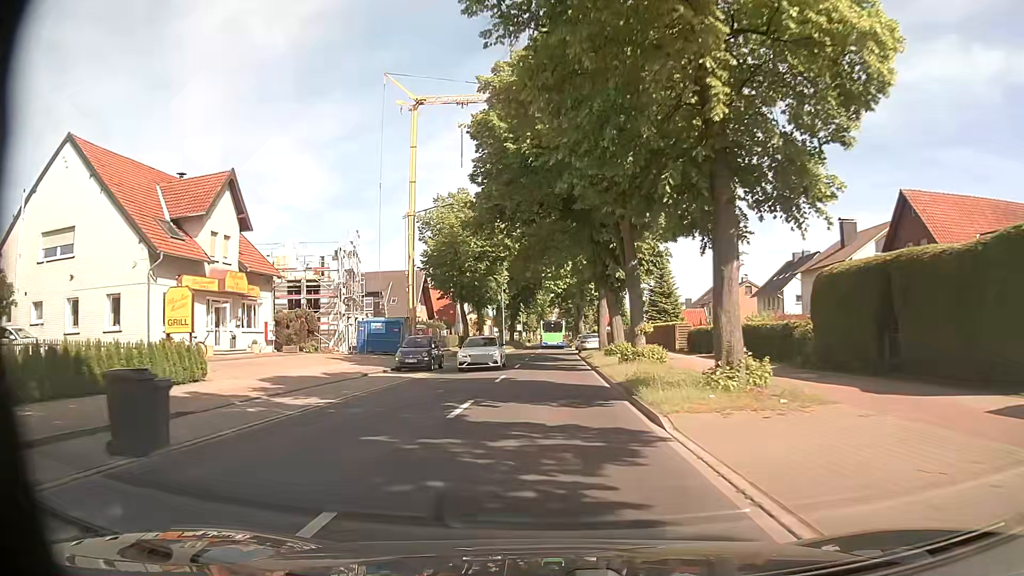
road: secondary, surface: asphalt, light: Day
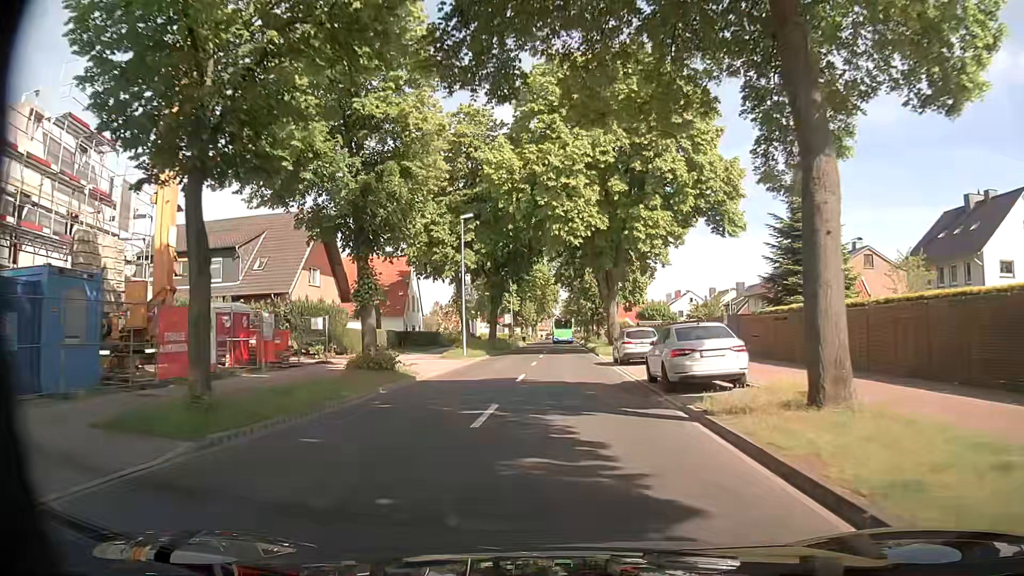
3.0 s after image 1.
(-0.4, +37.2) m; -1°
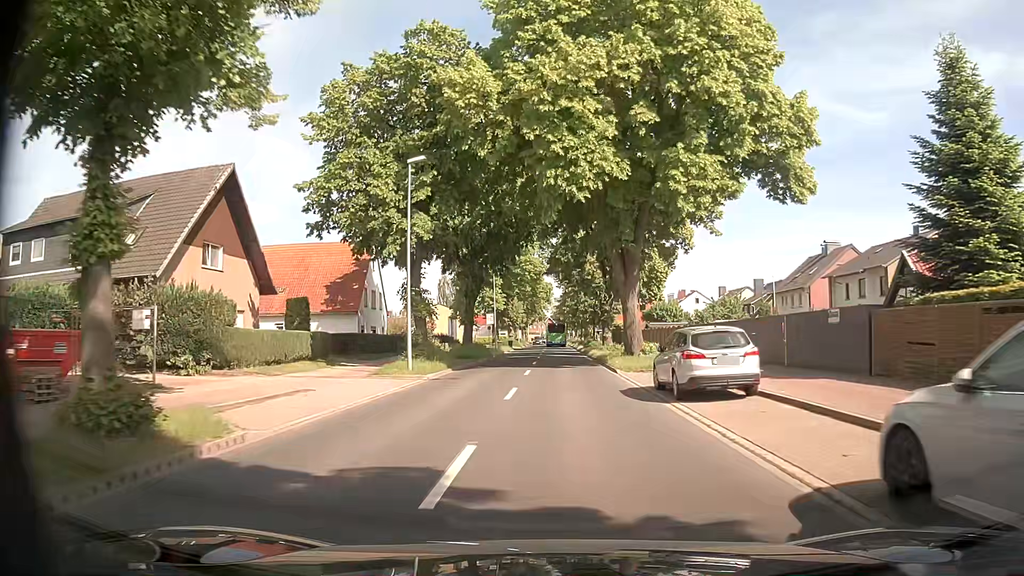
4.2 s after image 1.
(+0.2, +13.4) m; +2°
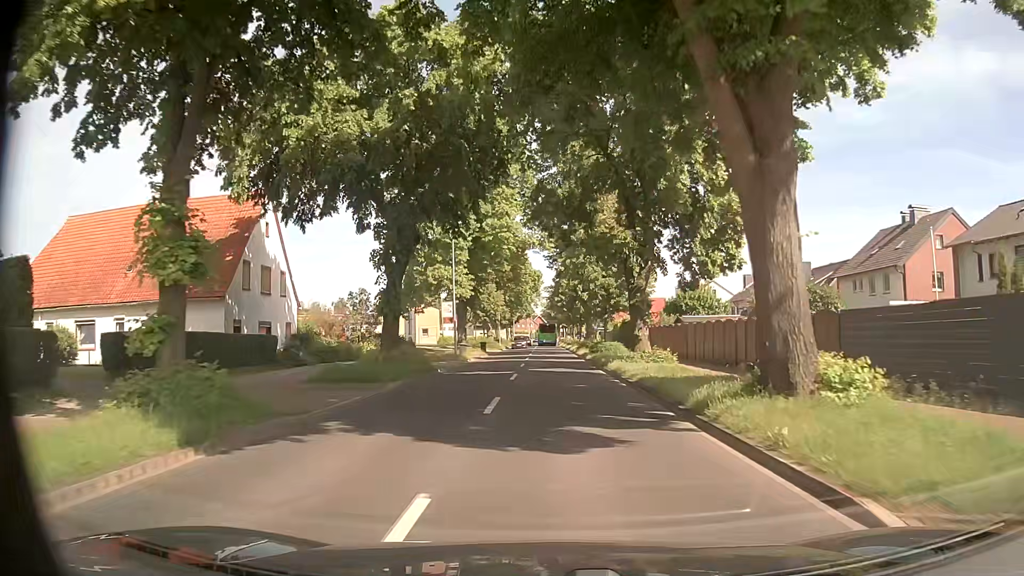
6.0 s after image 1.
(-0.3, +20.9) m; 0°
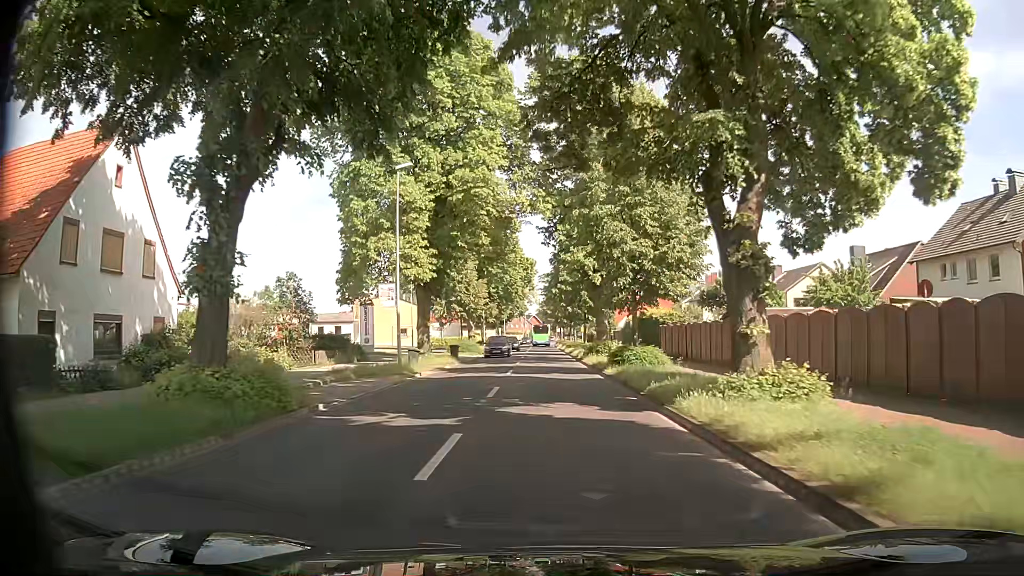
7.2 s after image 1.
(0.0, +14.5) m; +1°
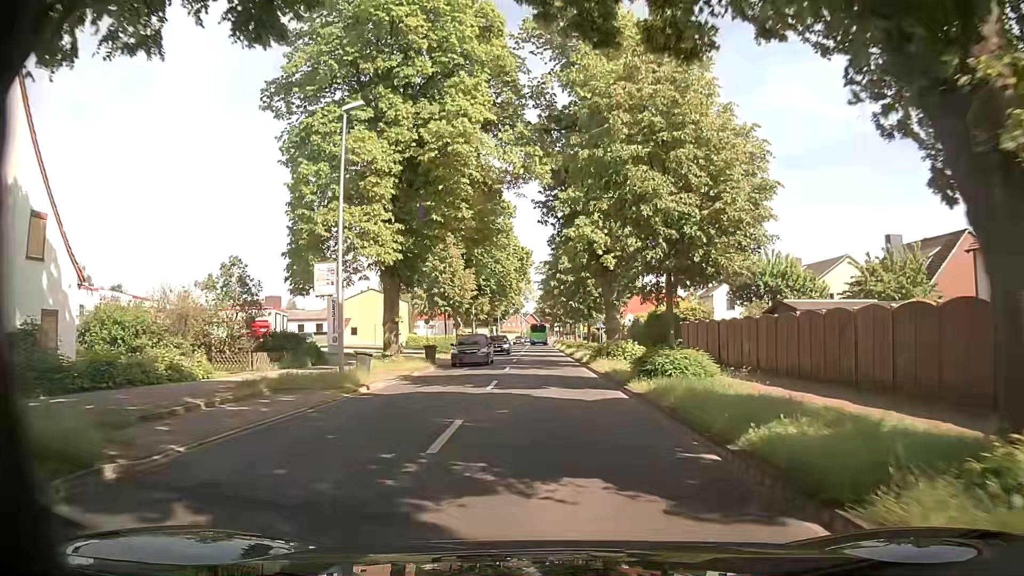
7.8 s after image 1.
(-0.1, +7.3) m; -1°
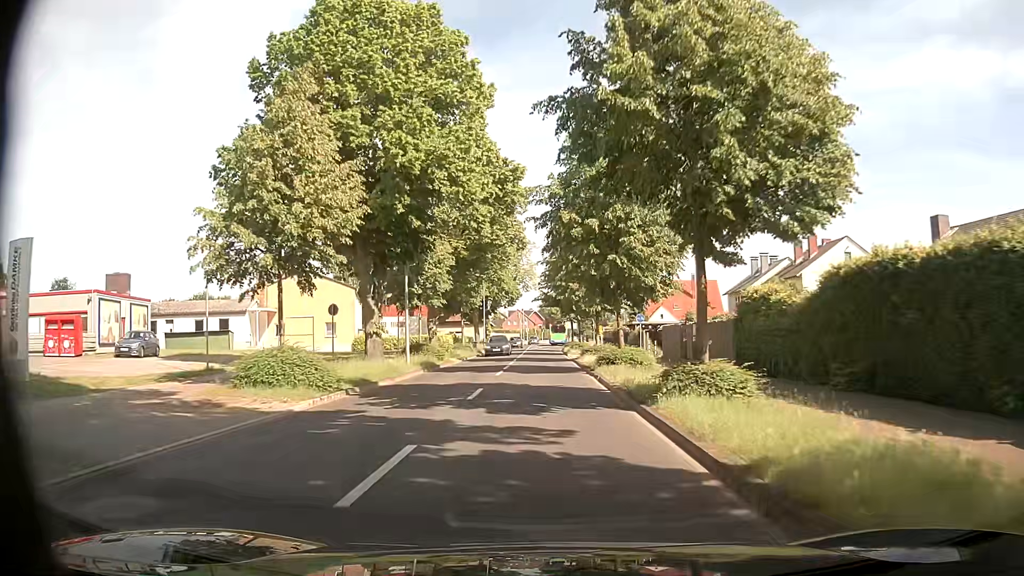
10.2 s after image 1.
(+0.2, +29.8) m; 0°
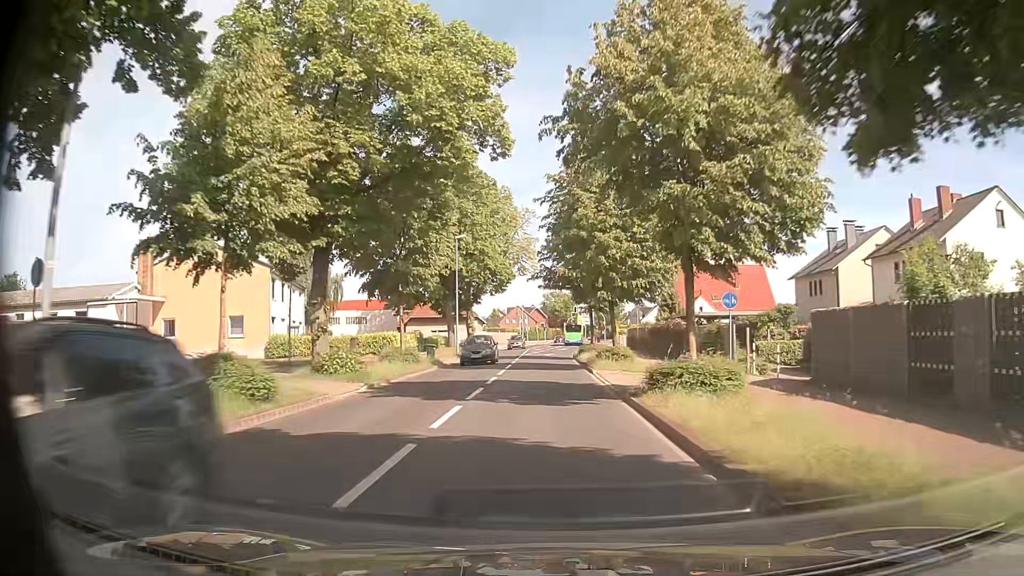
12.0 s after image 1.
(-0.1, +22.7) m; 0°
